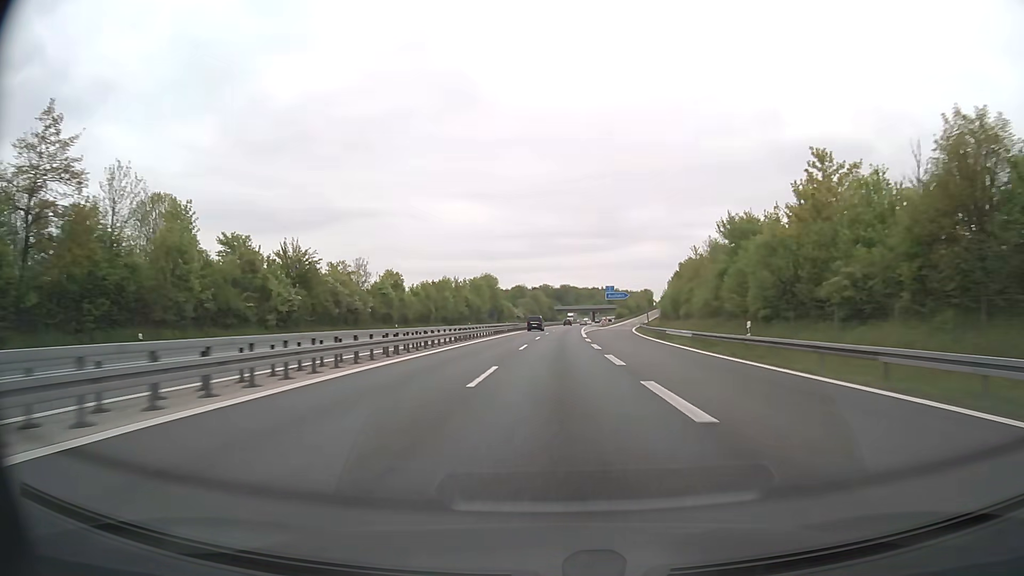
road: motorway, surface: asphalt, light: Day
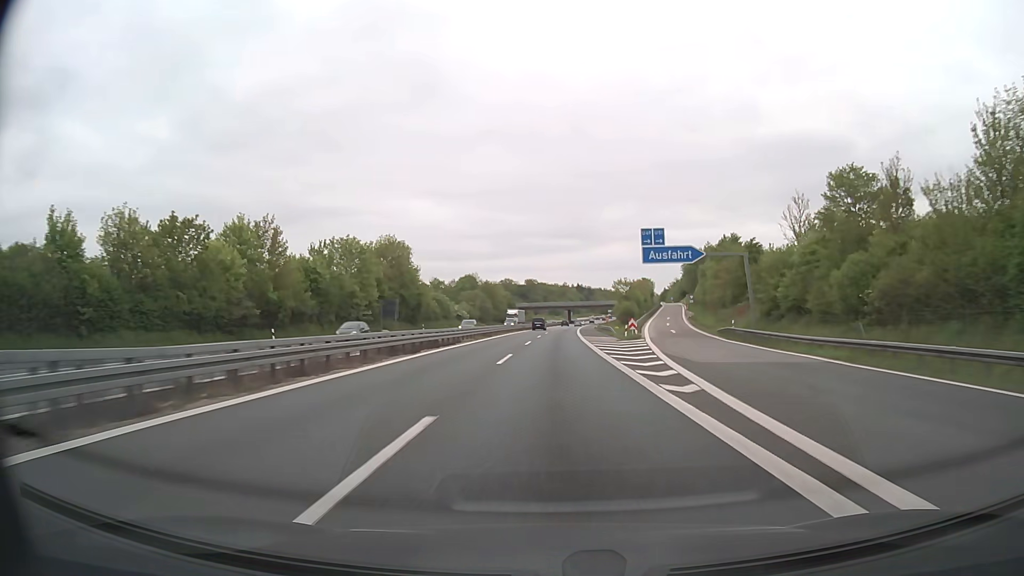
(+2.1, +82.4) m; +3°
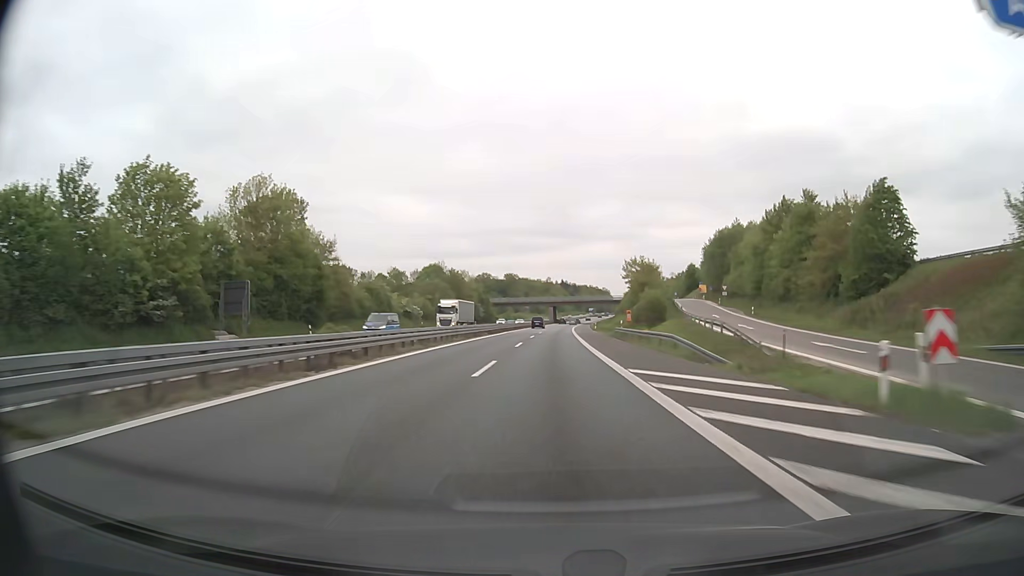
(+0.6, +41.2) m; +2°
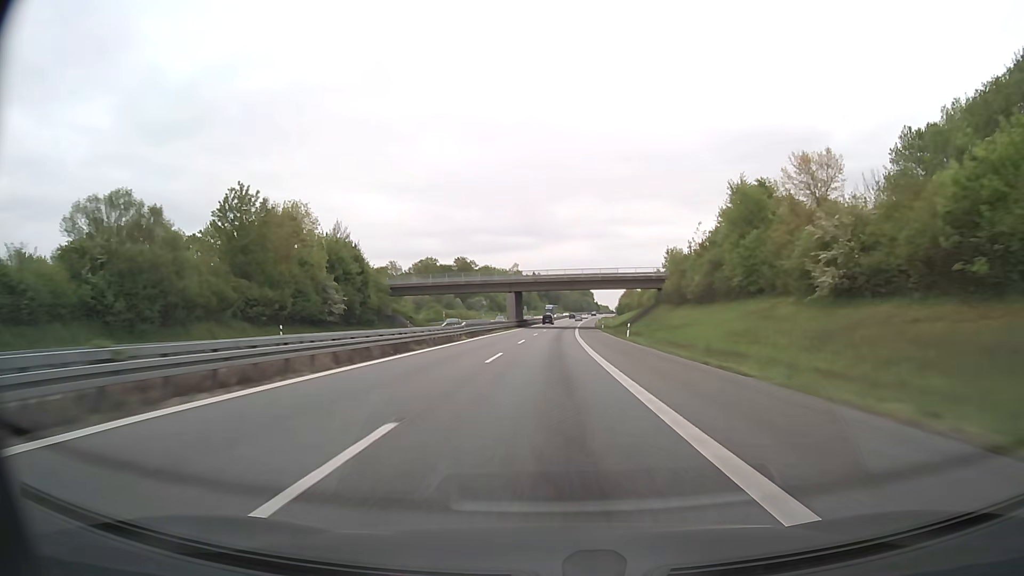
(+2.1, +103.0) m; +2°
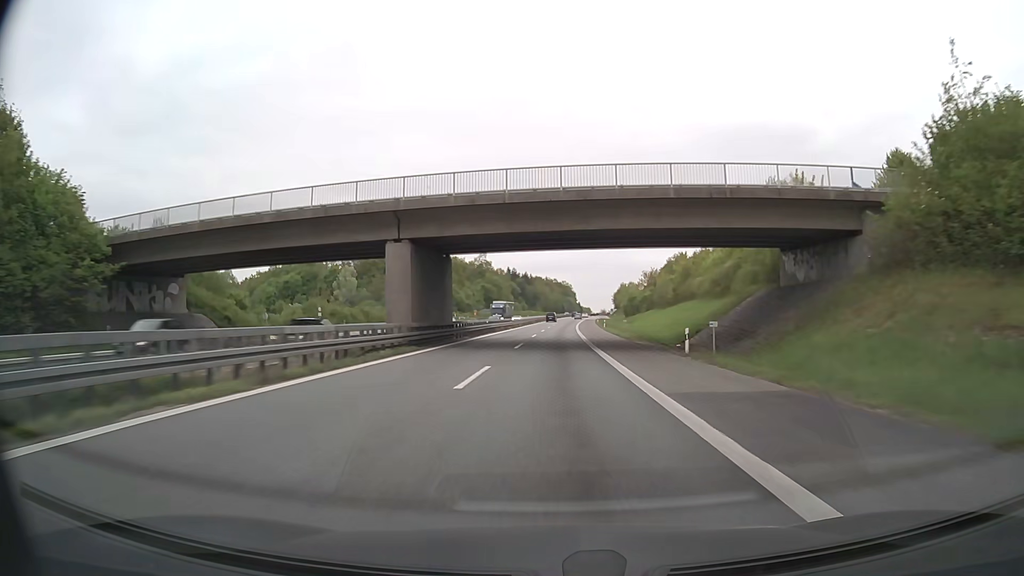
(+0.9, +61.8) m; +2°
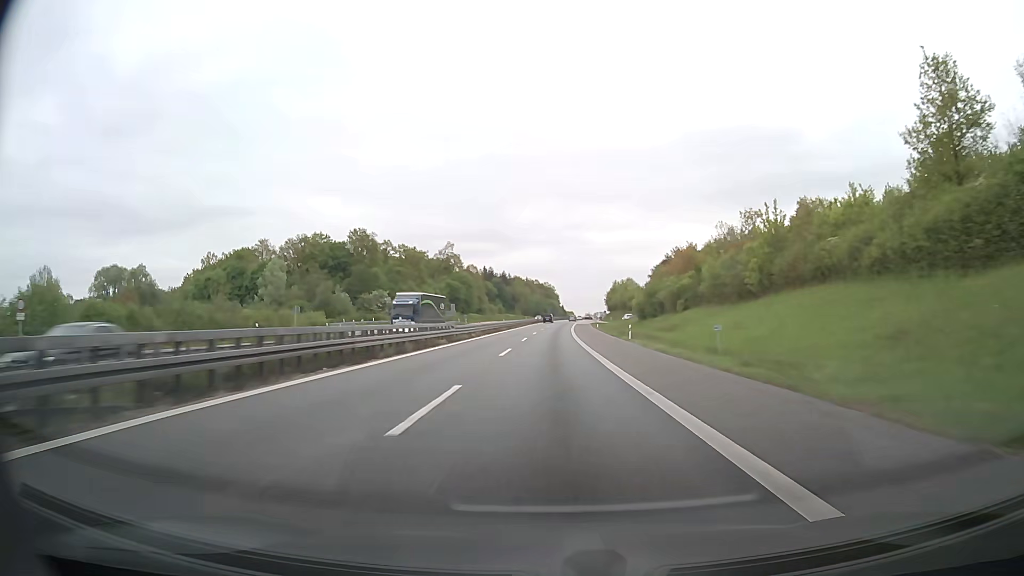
(+0.5, +41.2) m; +1°
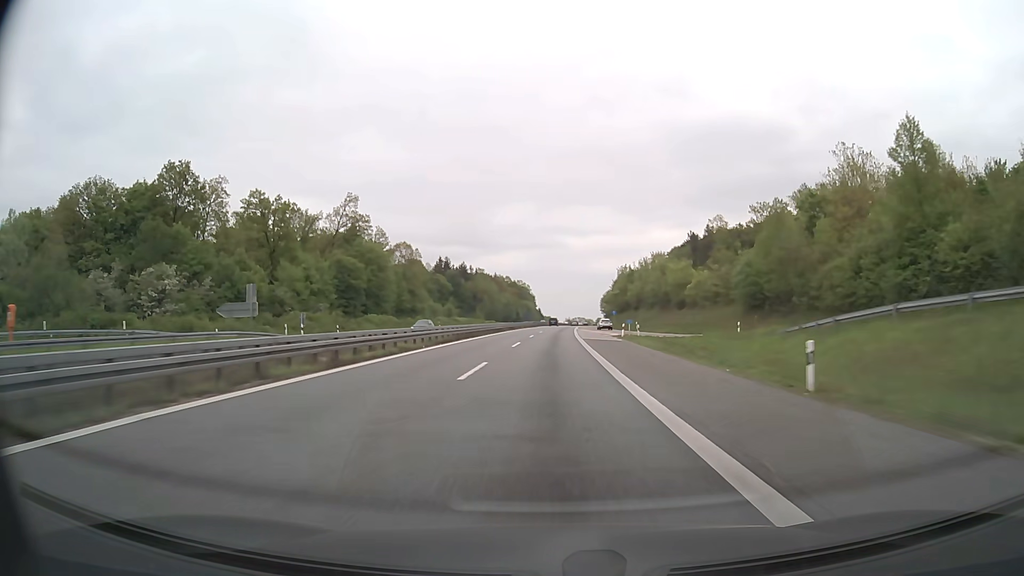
(+1.7, +82.3) m; +2°
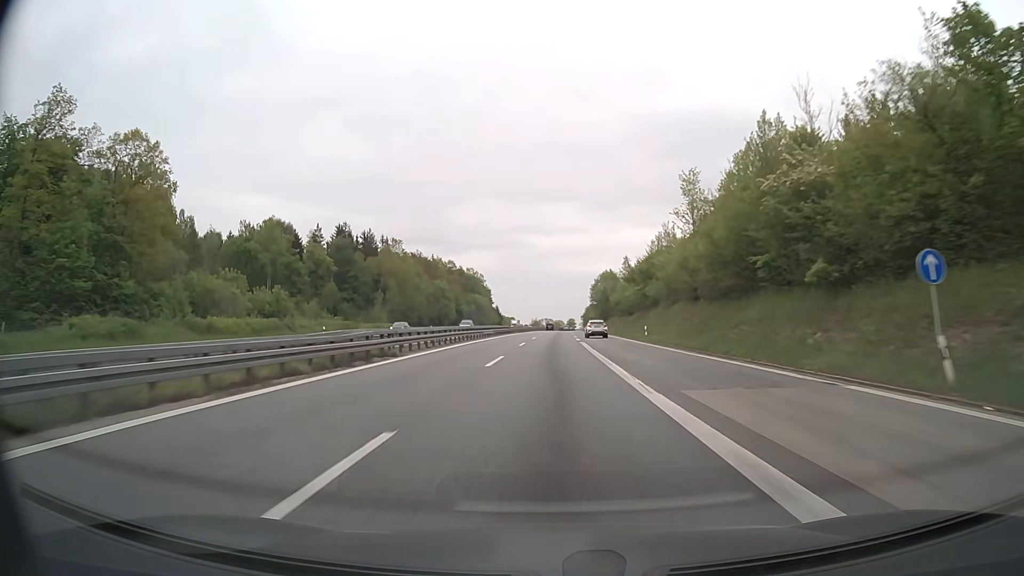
(+2.7, +102.8) m; +3°
(0, +10) (0, +20) (0, +30) (0, +40) (0, +50) (0, +60) (0, +70) (0, +80) (0, +90) (0, +100) m
